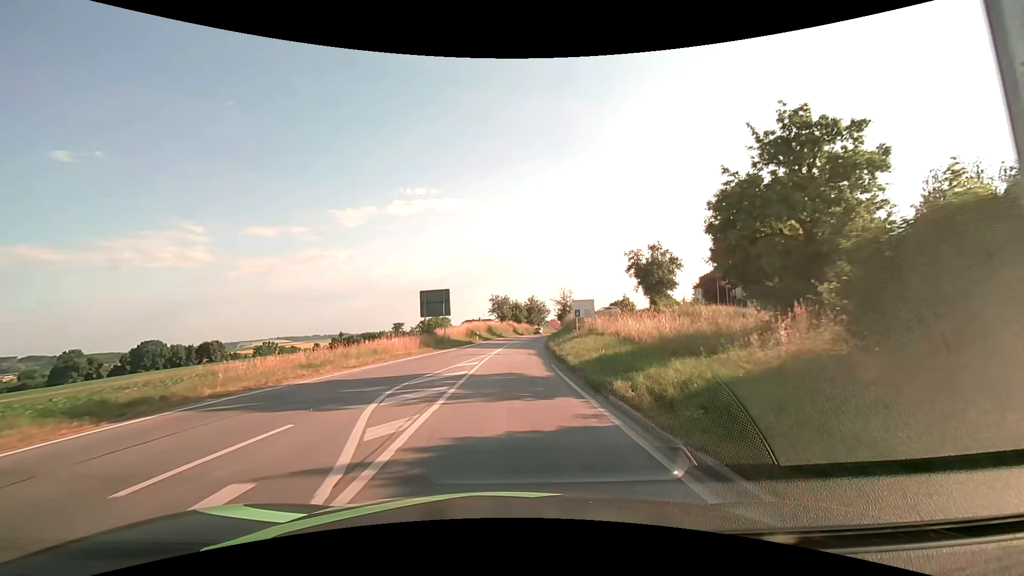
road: secondary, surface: asphalt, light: Day
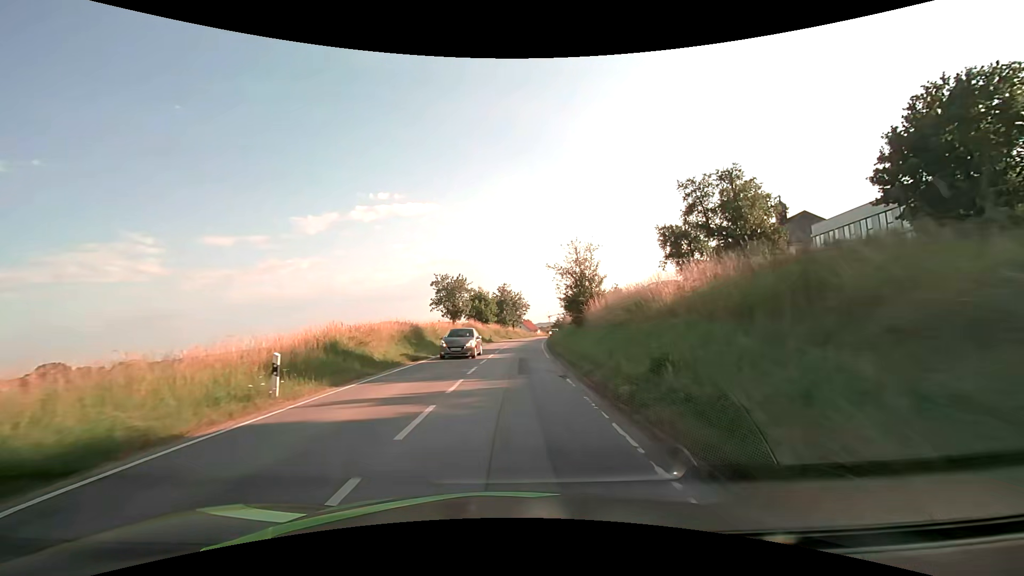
(+0.8, +37.9) m; +3°
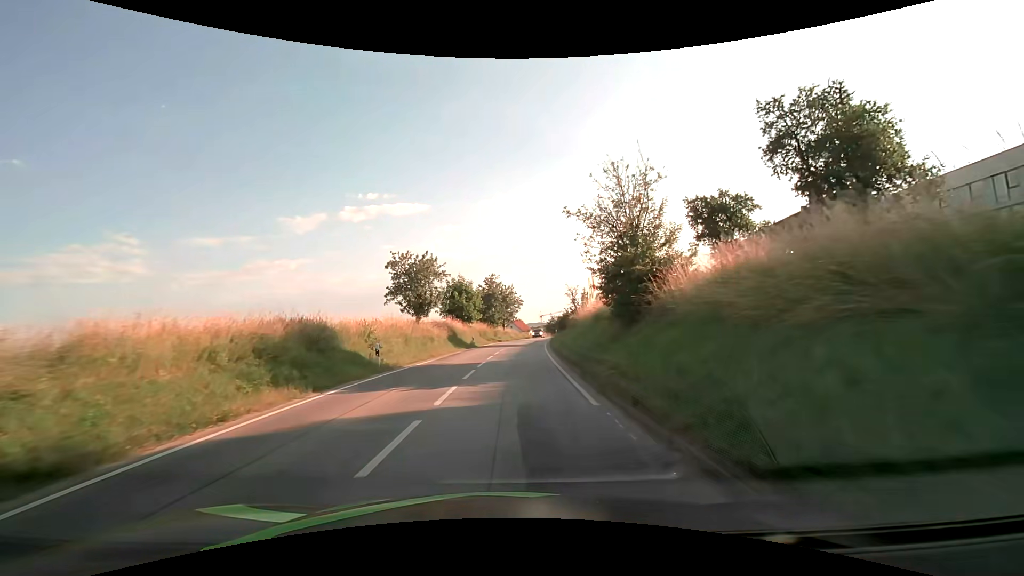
(+0.1, +15.2) m; +1°
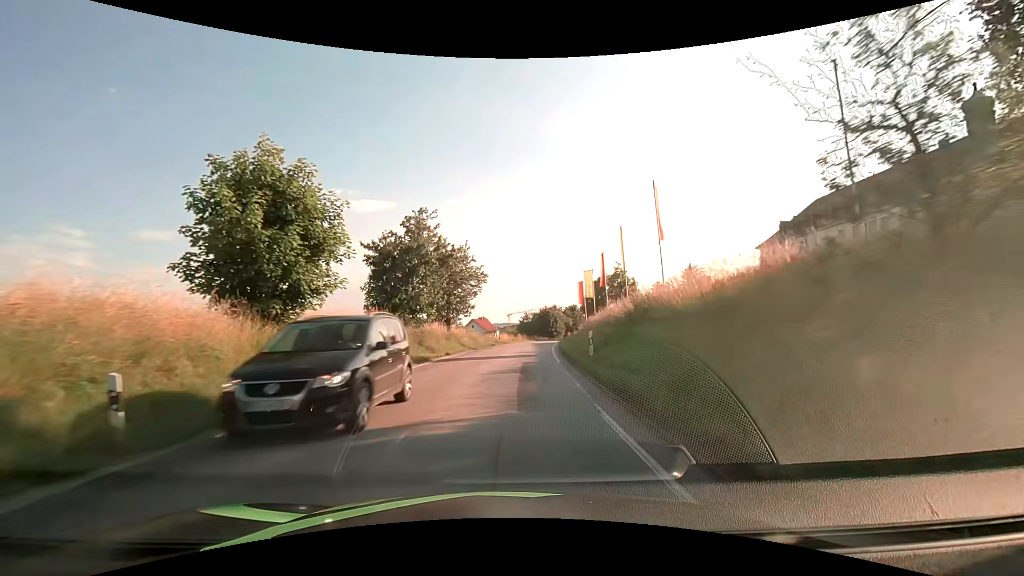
(+1.2, +38.0) m; +4°
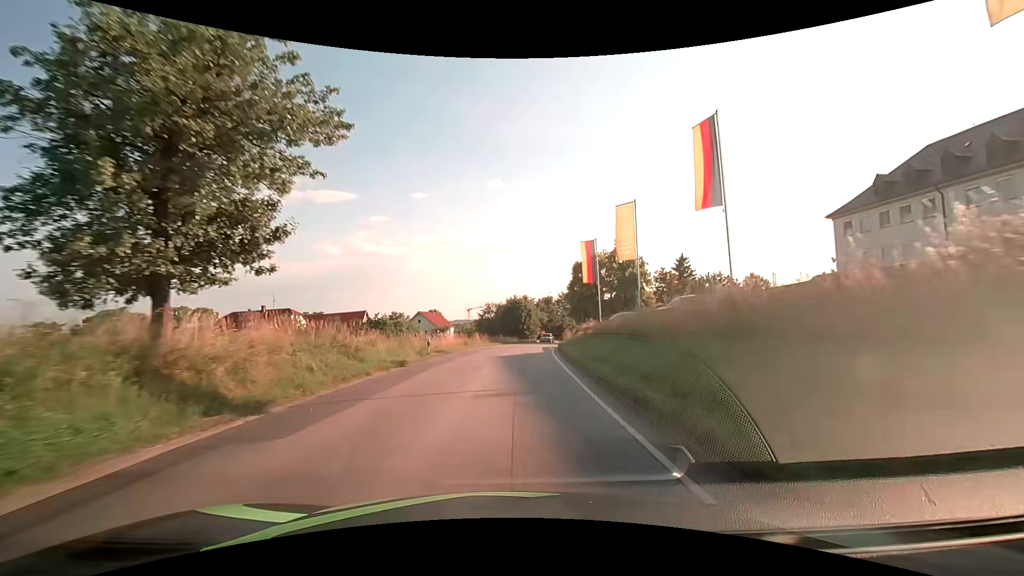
(+0.9, +30.6) m; +4°
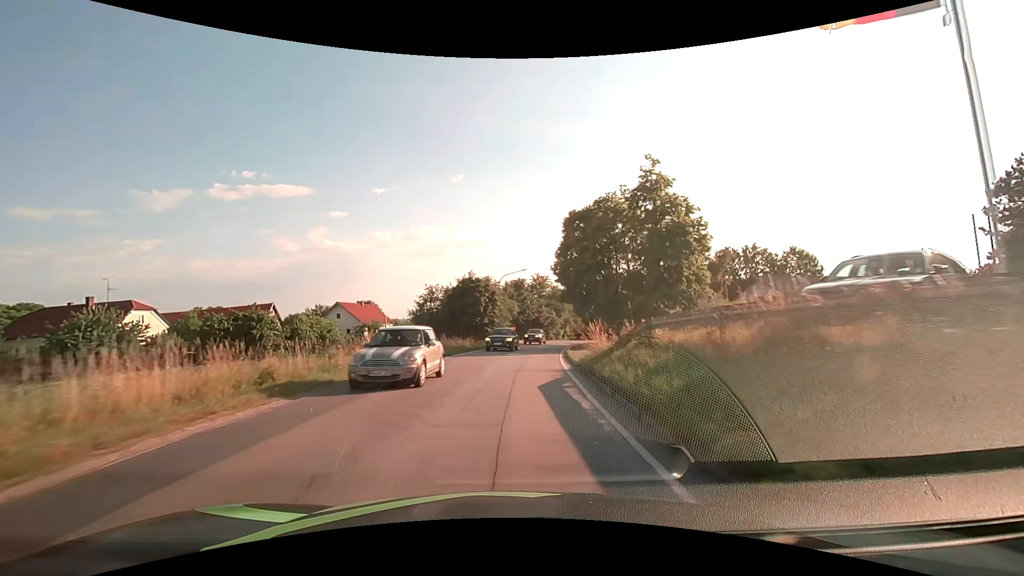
(+1.4, +30.8) m; +4°
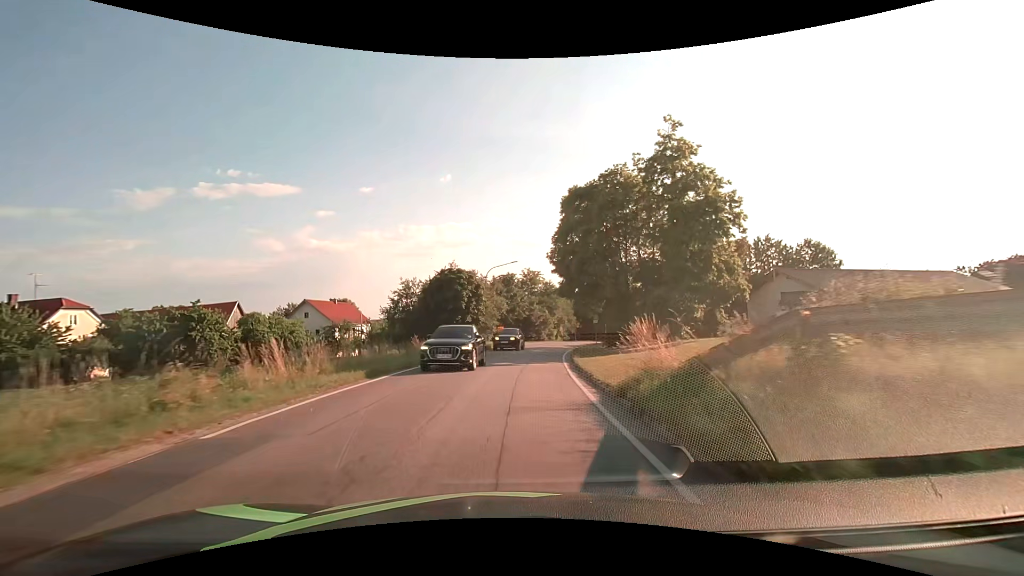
(+0.1, +7.7) m; +1°
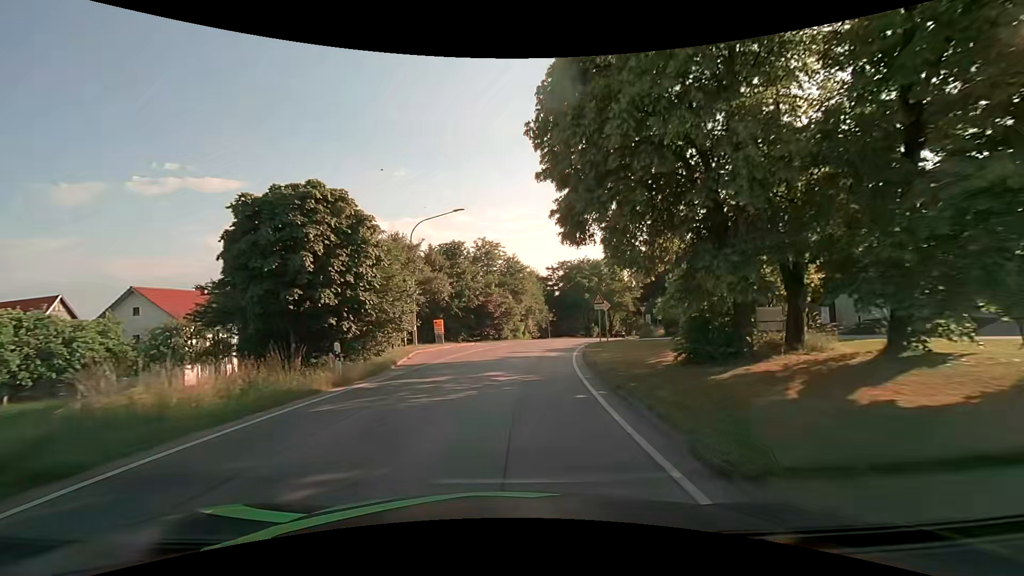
(+1.1, +23.2) m; +5°
(0, +10) (+1, +20) (+2, +30) (+4, +40) (+7, +49) (+10, +59) (+14, +68) (+17, +78) (+20, +87) (+23, +97) m
